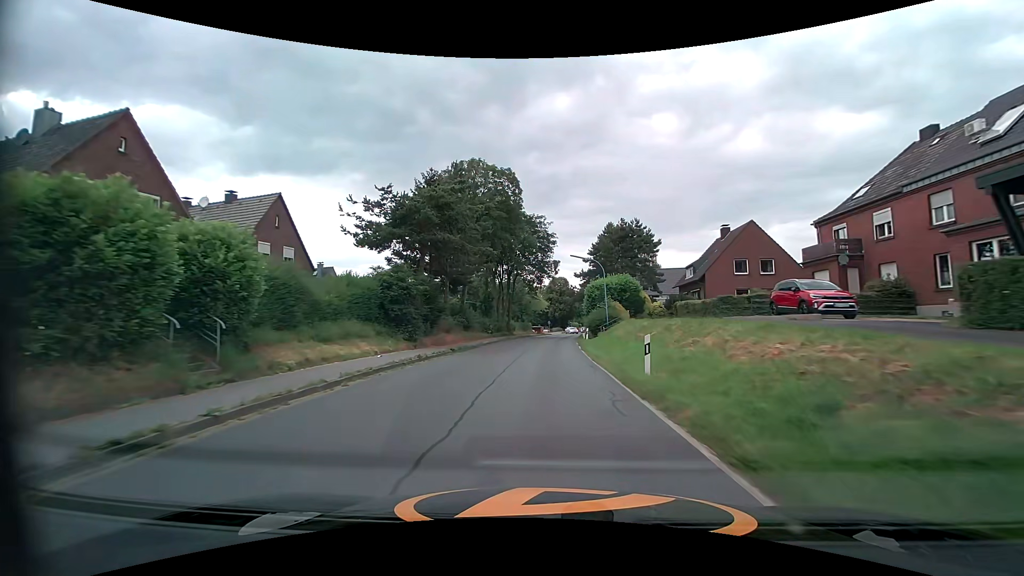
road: tertiary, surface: asphalt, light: Day
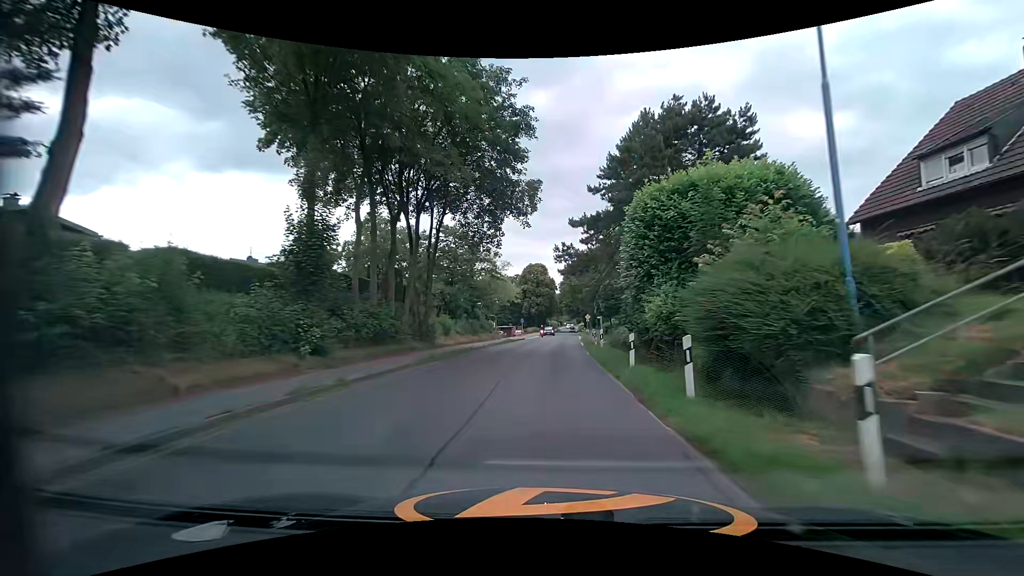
(+0.6, +35.8) m; +3°
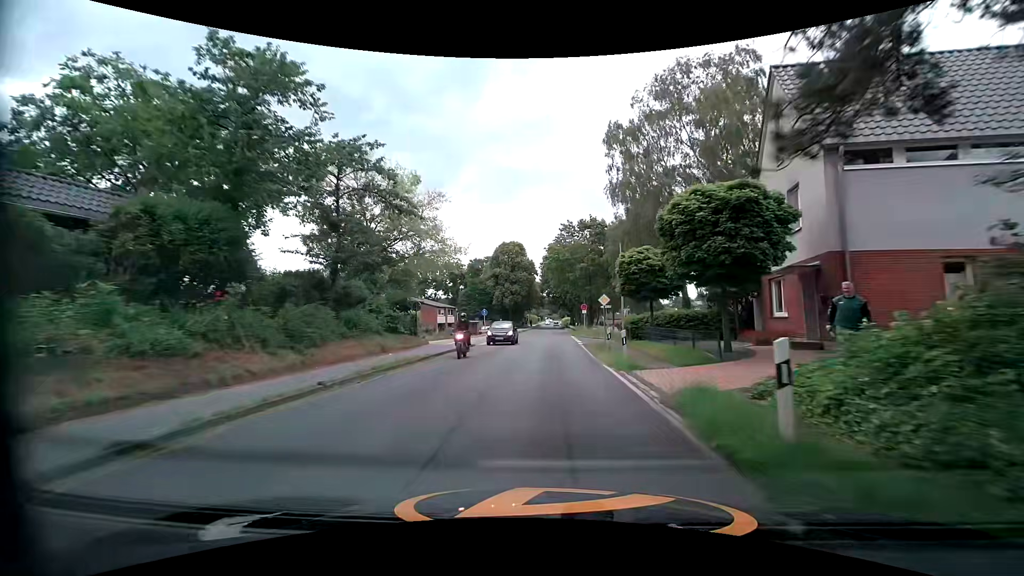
(+0.3, +28.2) m; +1°
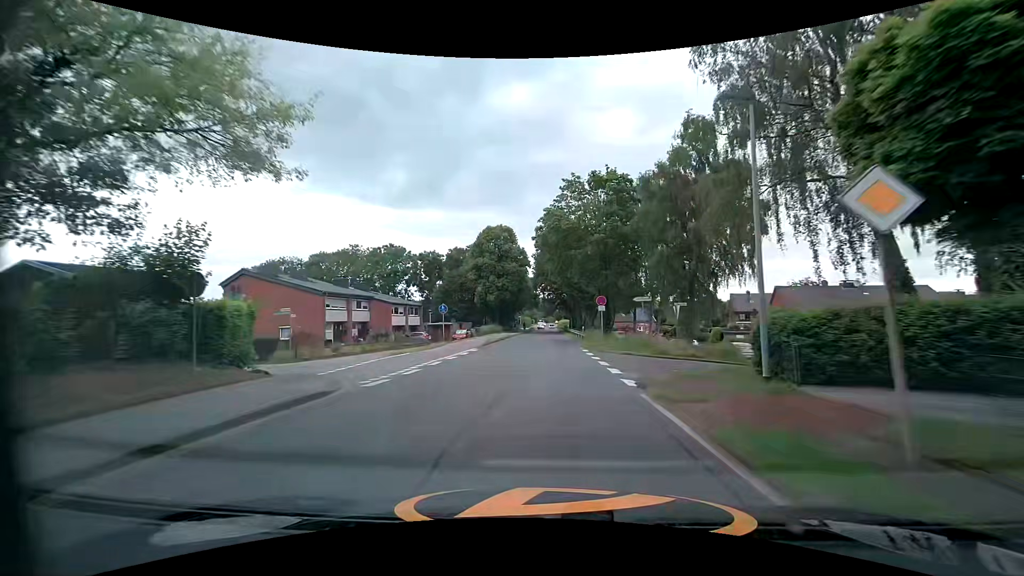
(+0.2, +19.6) m; +1°
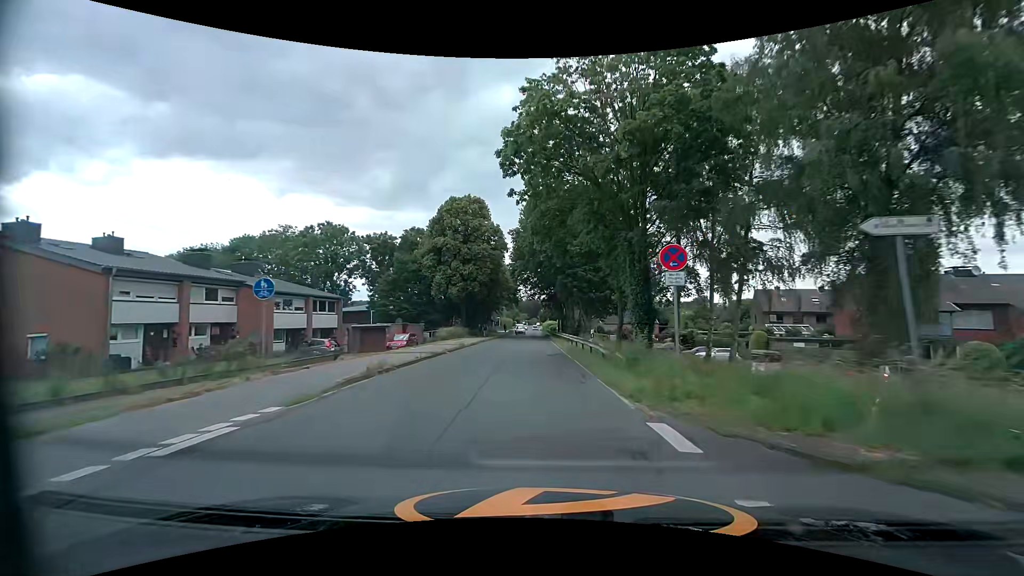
(+0.3, +20.9) m; +2°
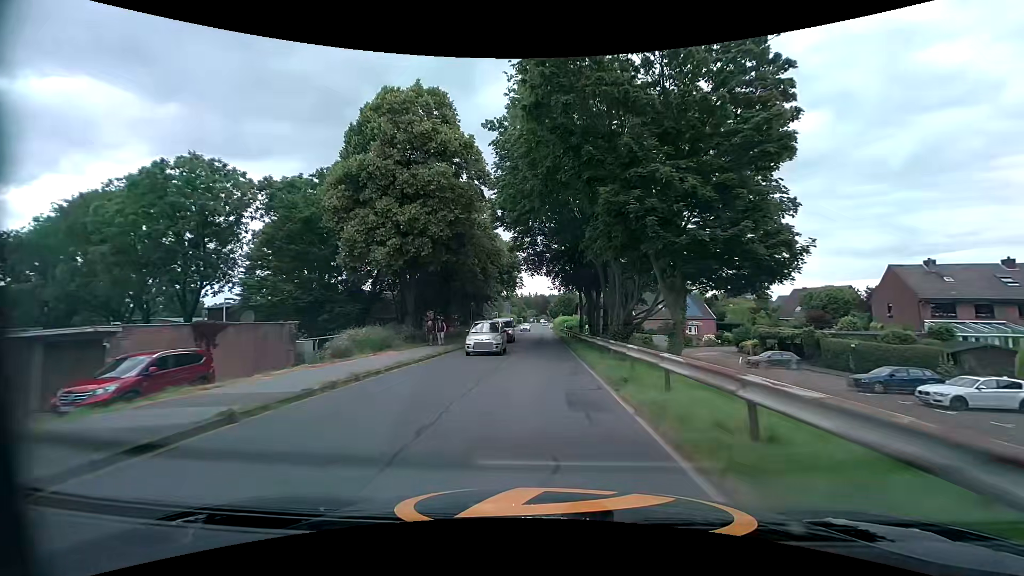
(-0.5, +29.7) m; -1°
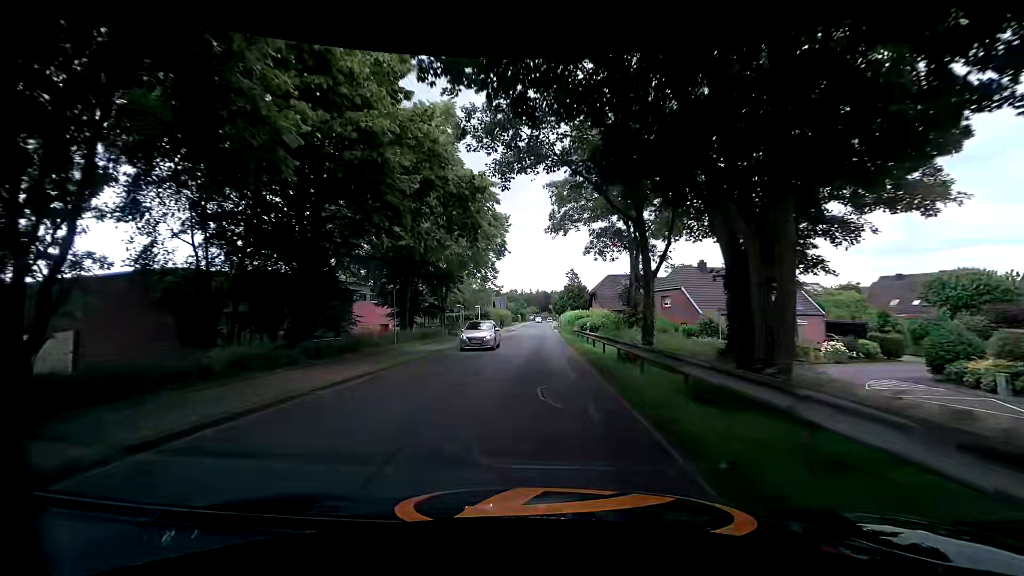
(-0.1, +29.5) m; 0°
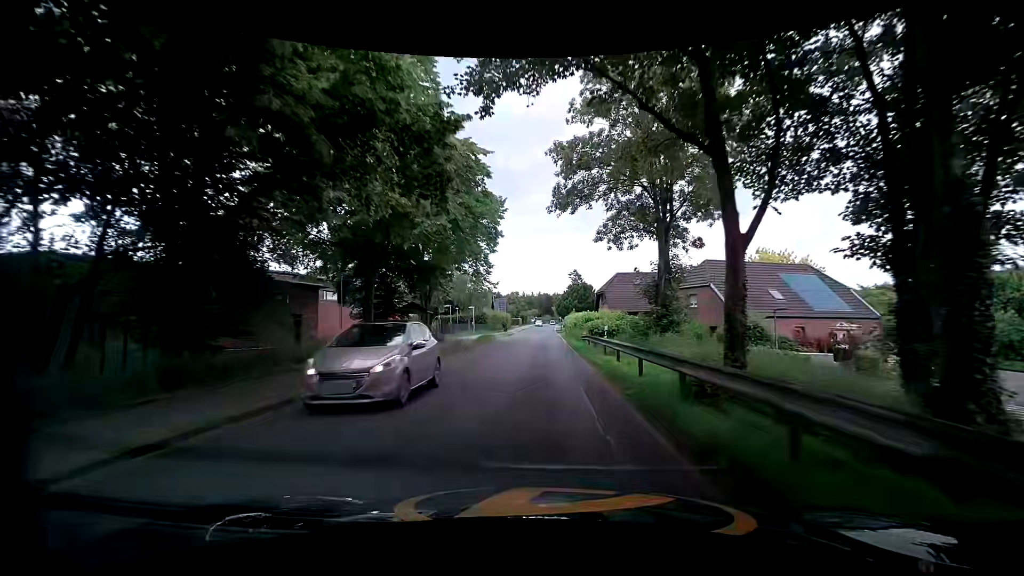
(-0.1, +7.5) m; 0°
(0, +10) (0, +20) (0, +30) (0, +40) (0, +50) (0, +60) (0, +70) (0, +80) (0, +90) (0, +100) m
